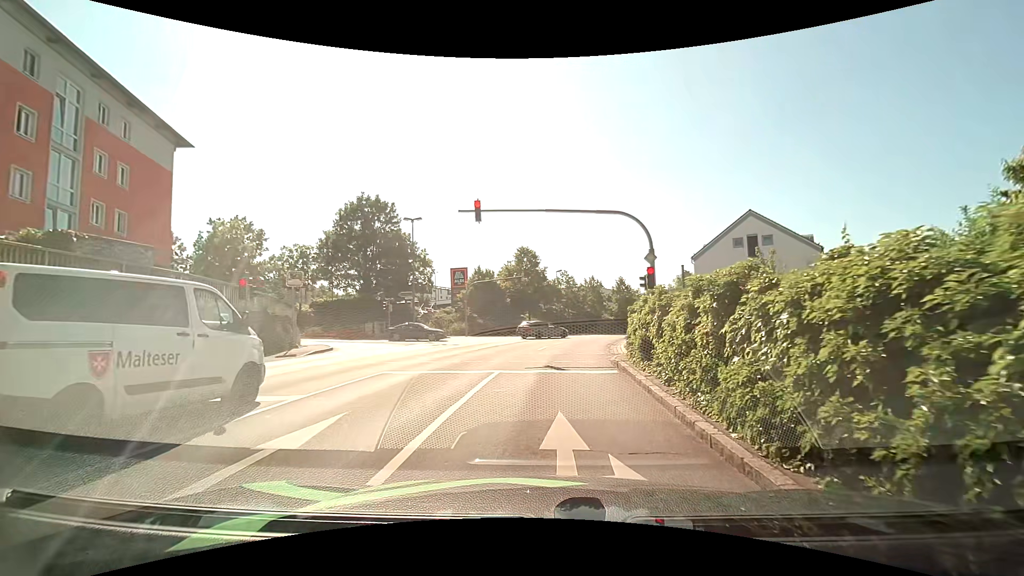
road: tertiary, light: Day
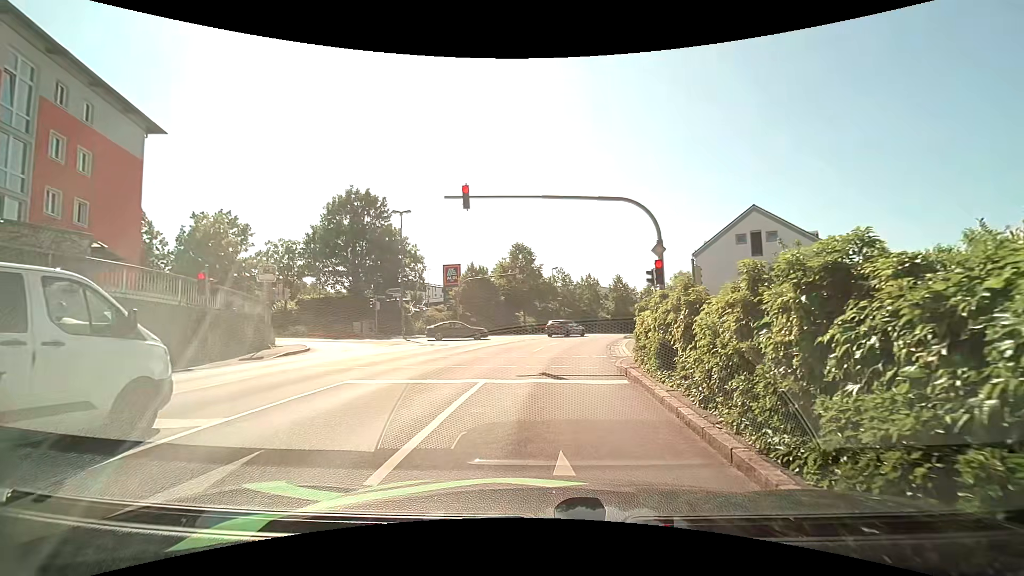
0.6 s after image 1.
(0.0, +2.0) m; +1°
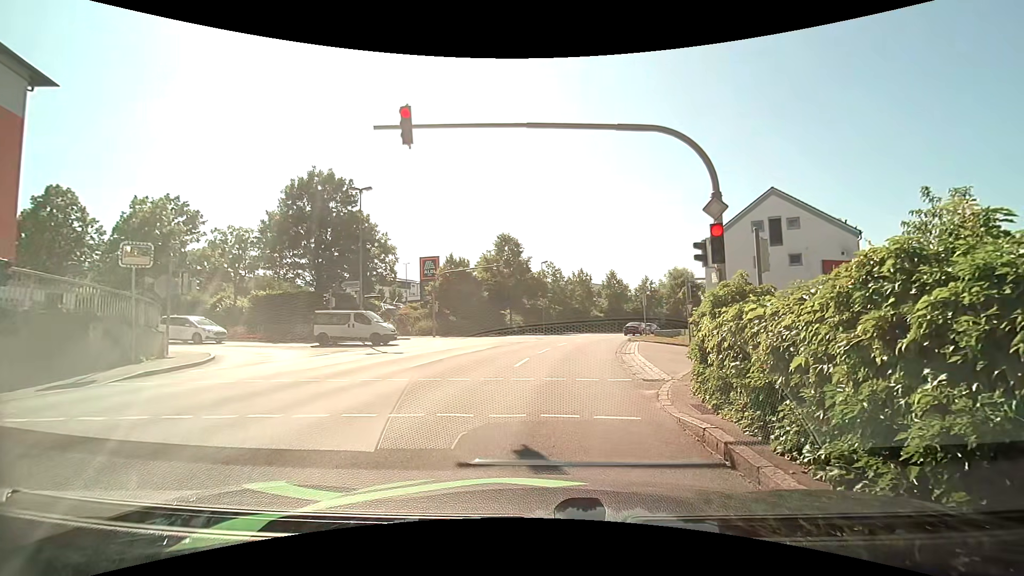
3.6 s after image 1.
(+0.1, +6.5) m; 0°
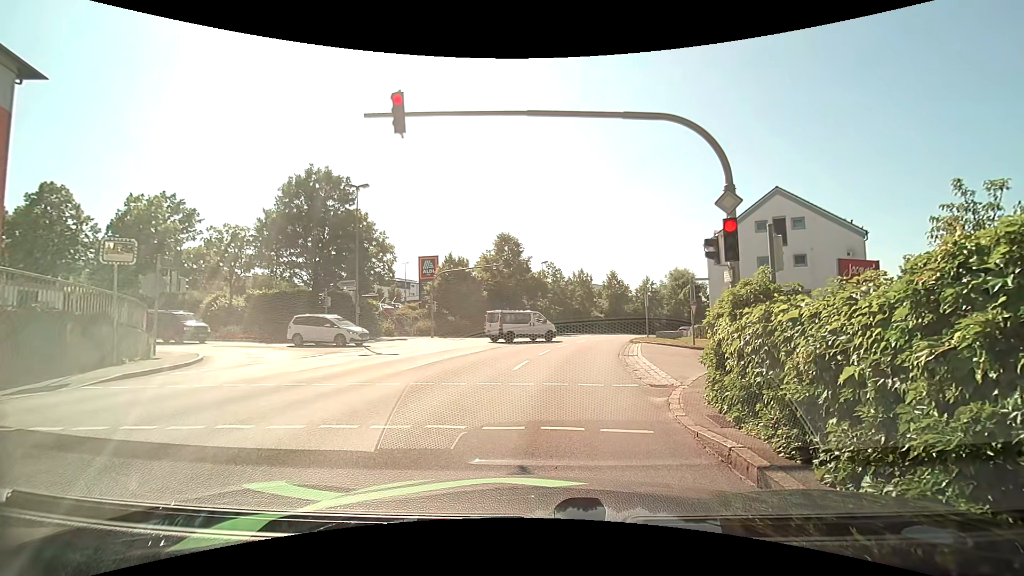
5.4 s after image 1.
(0.0, +0.7) m; 0°
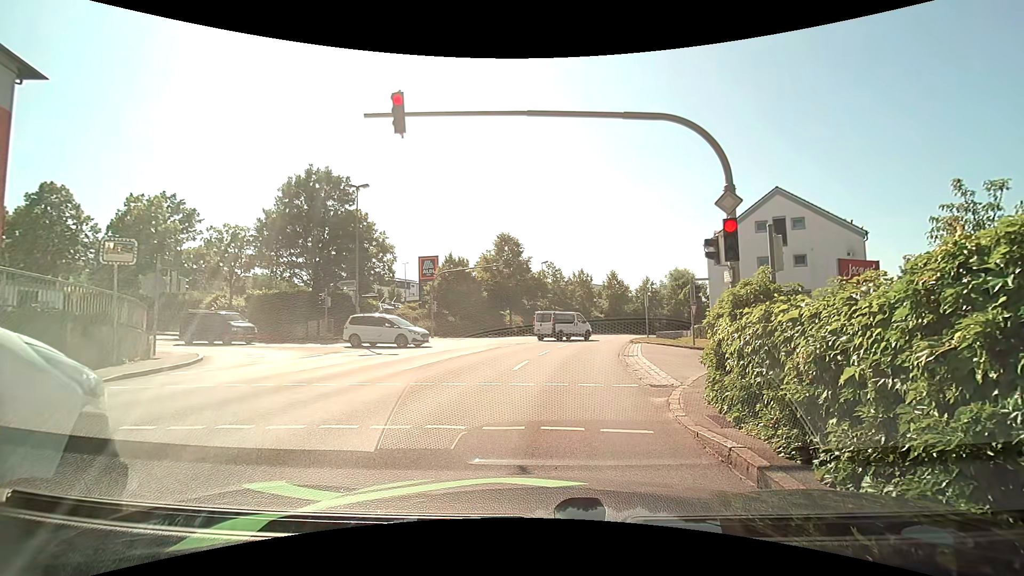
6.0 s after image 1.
(0.0, 0.0) m; 0°
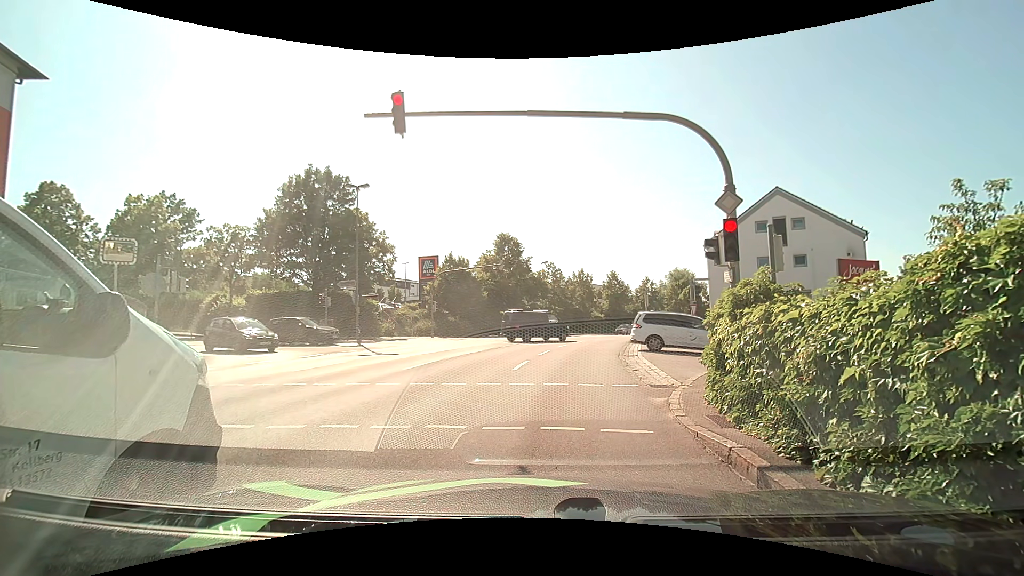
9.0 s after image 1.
(0.0, 0.0) m; 0°
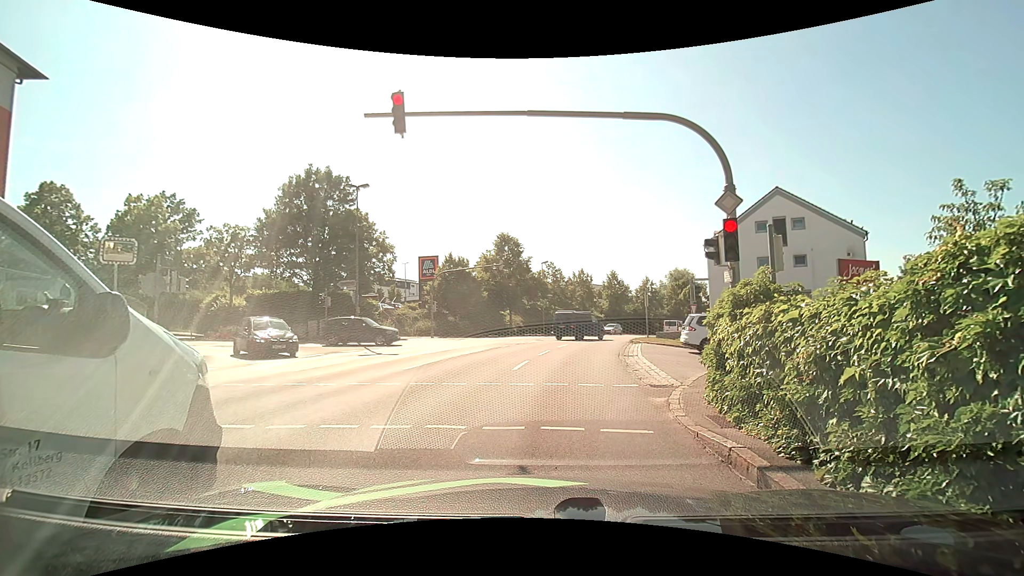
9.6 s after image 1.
(0.0, 0.0) m; 0°
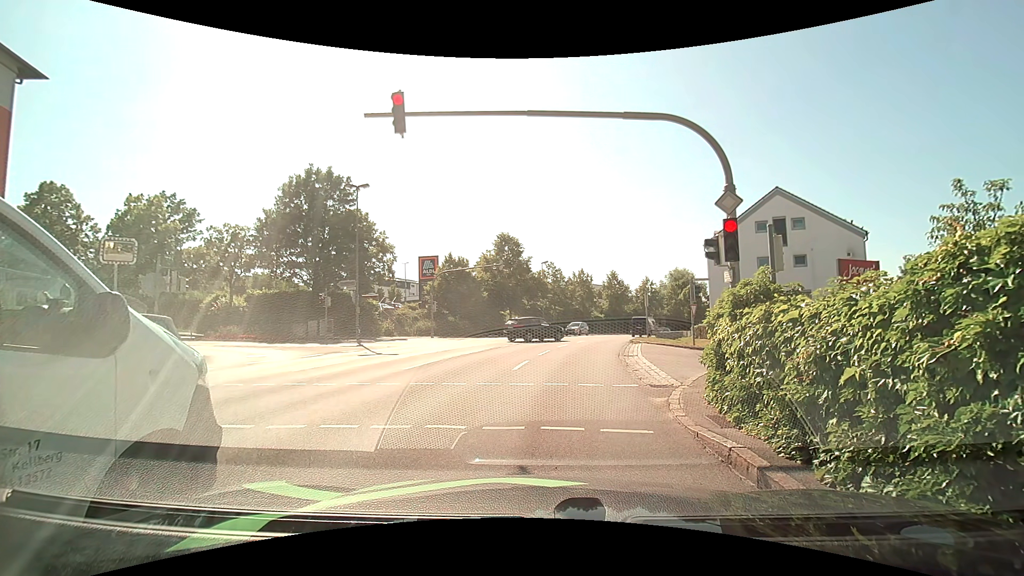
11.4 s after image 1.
(0.0, 0.0) m; 0°
(0, +10) (+1, +20) (+3, +30) (+6, +39) (+9, +49) (+13, +58) (+18, +67) (+23, +76) (+28, +84) (+33, +93) m
